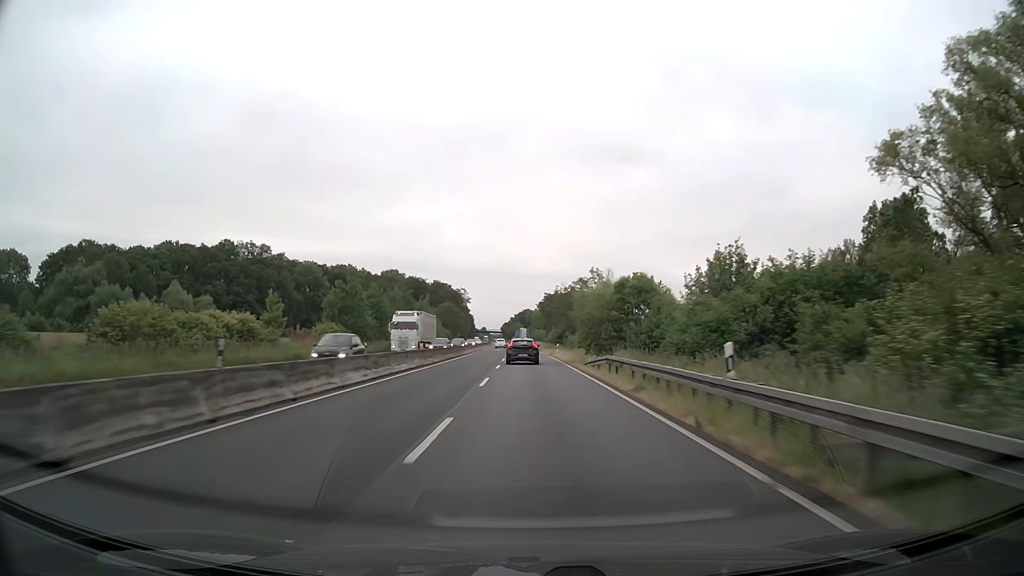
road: trunk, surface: asphalt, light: Day
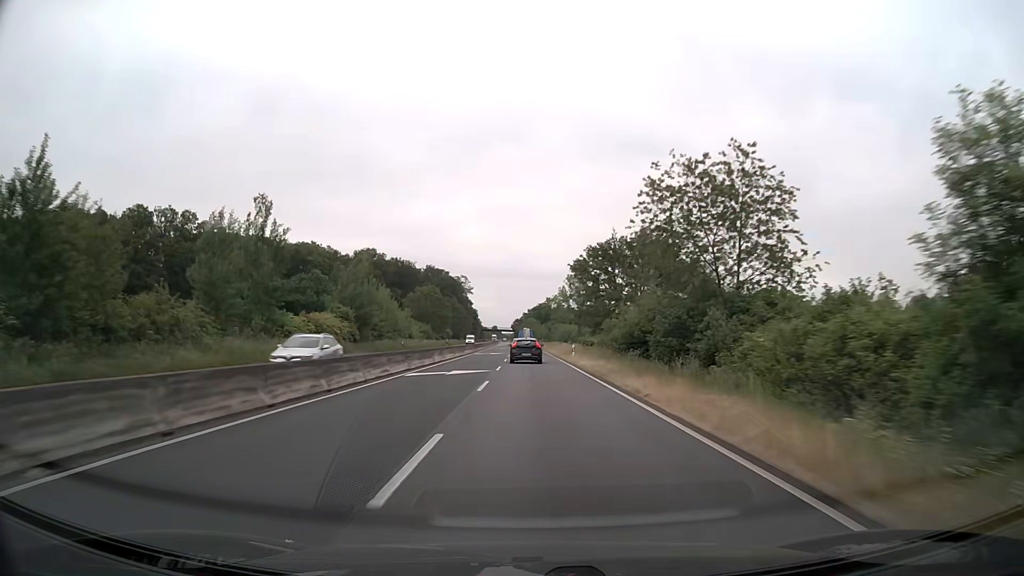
(-0.6, +62.1) m; -1°
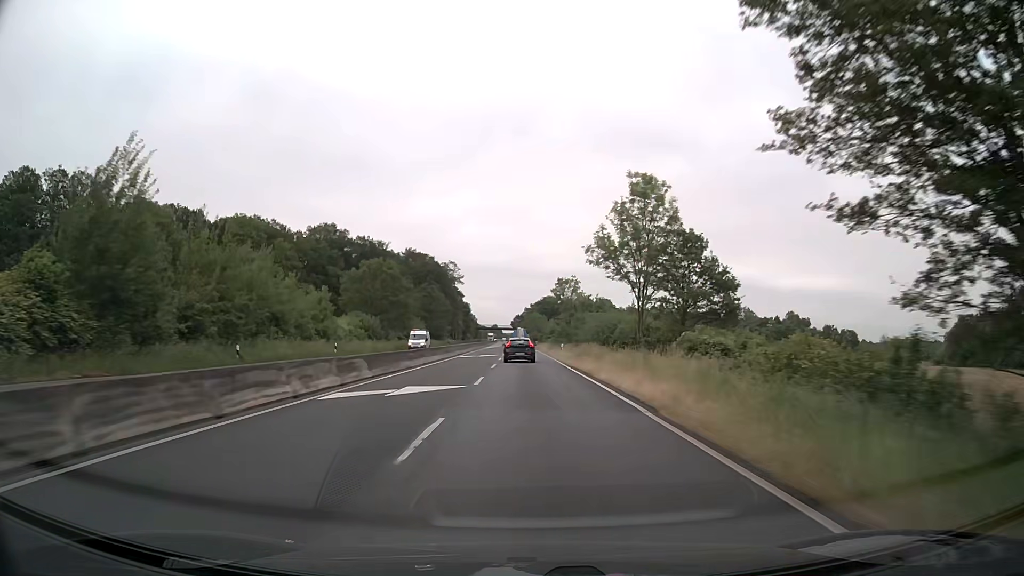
(-0.1, +46.2) m; 0°
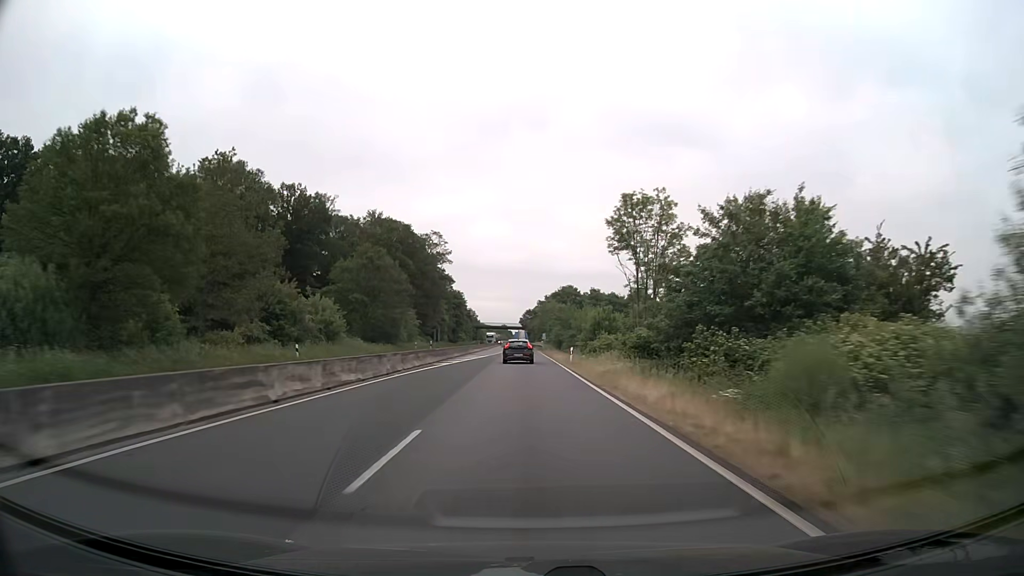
(-0.5, +61.3) m; -1°
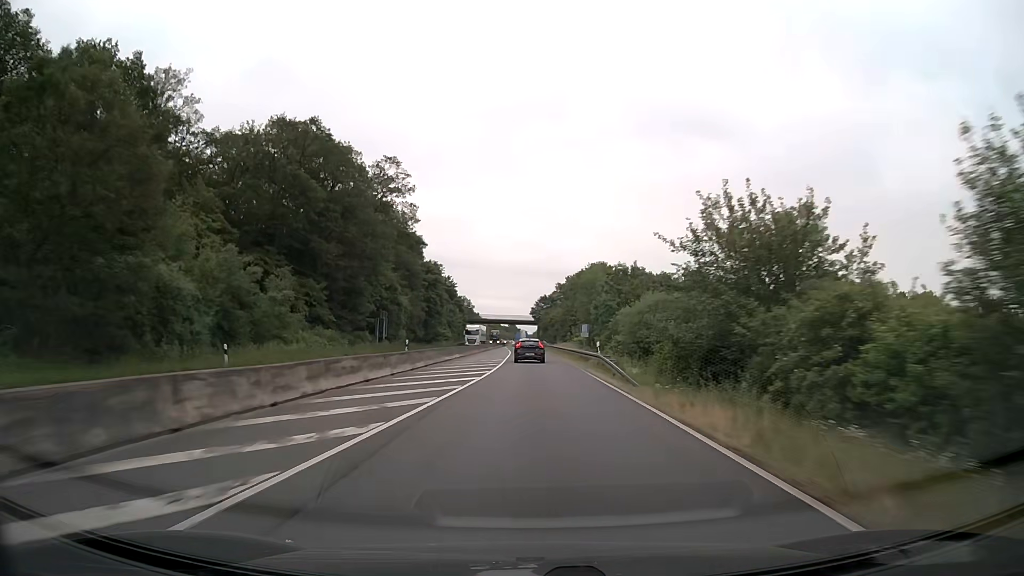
(-0.7, +61.4) m; -1°
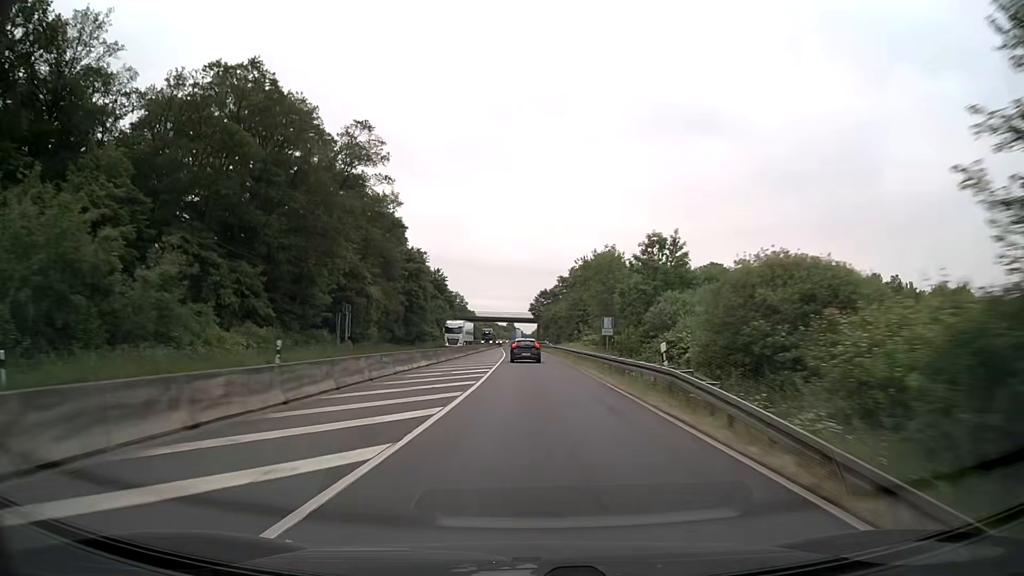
(0.0, +15.4) m; 0°
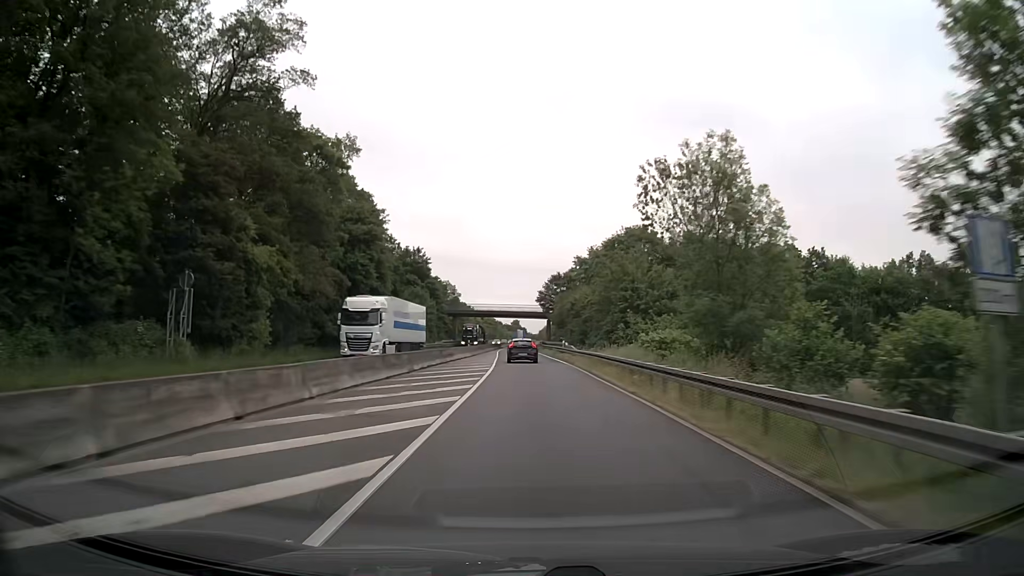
(-0.1, +30.9) m; 0°
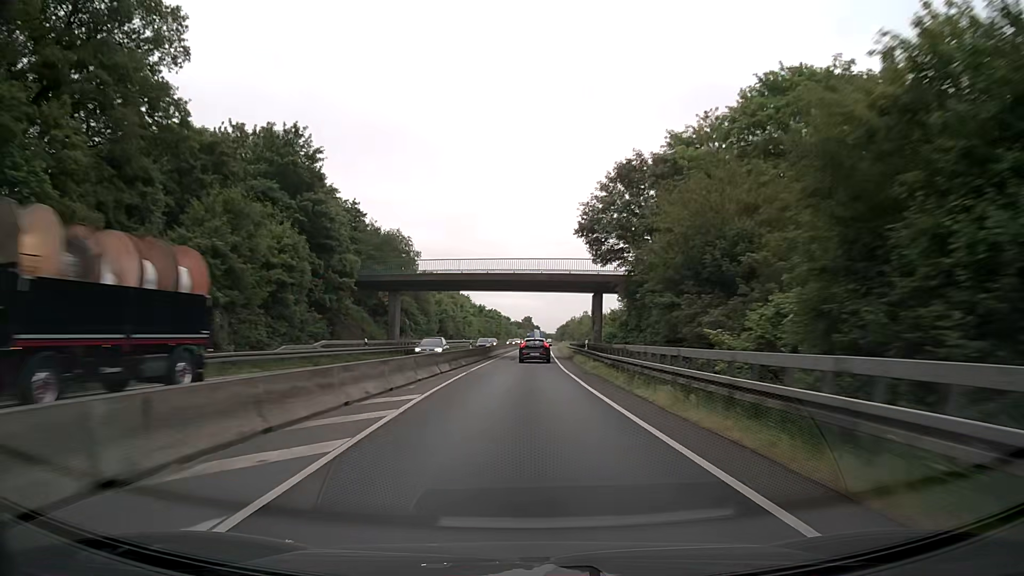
(-0.6, +61.8) m; -1°
(0, +10) (0, +20) (0, +30) (0, +40) (0, +50) (0, +60) (0, +70) (+1, +80) (+1, +90) (+1, +100) m
